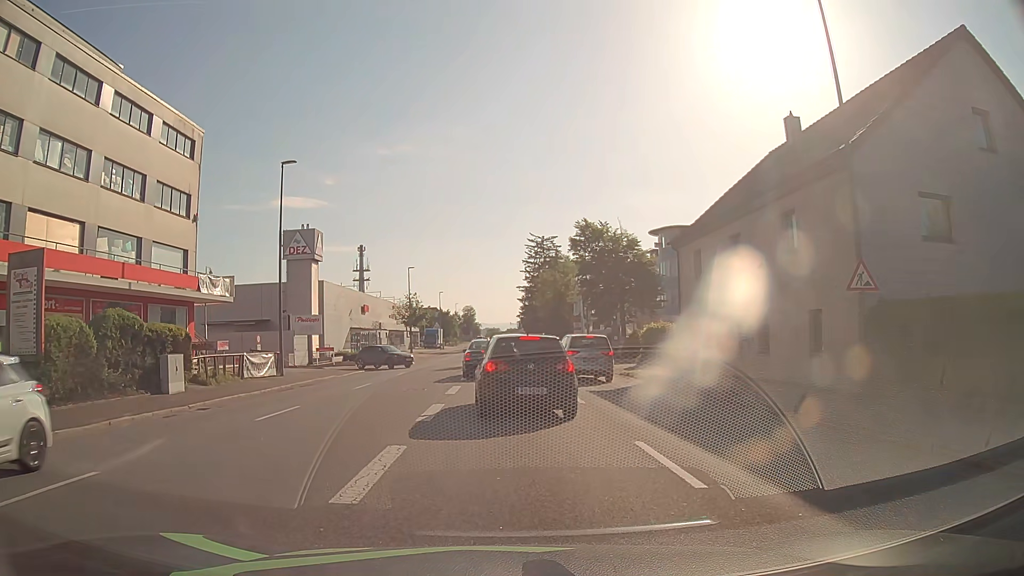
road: tertiary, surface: asphalt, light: Day
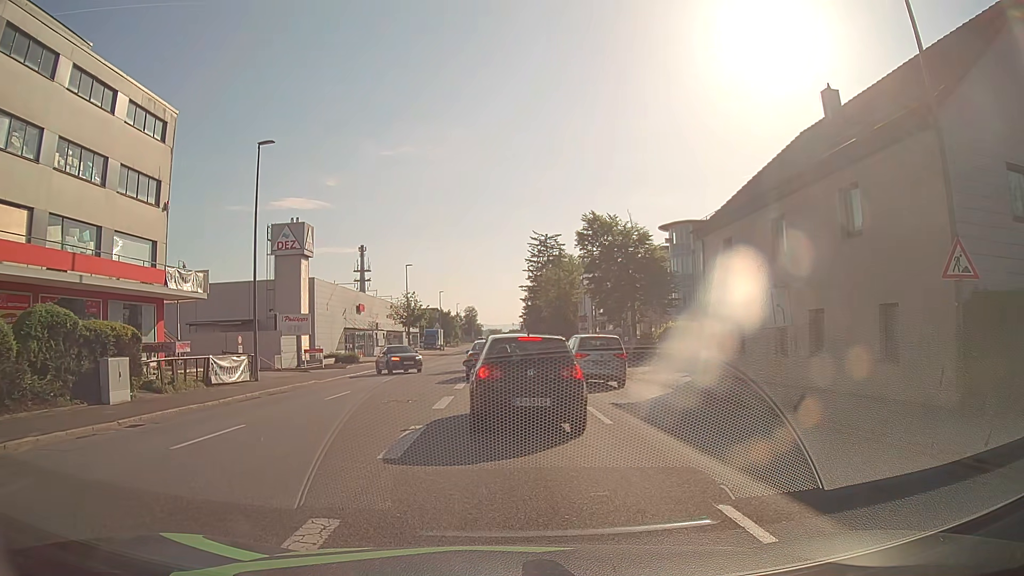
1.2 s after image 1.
(0.0, +3.6) m; 0°
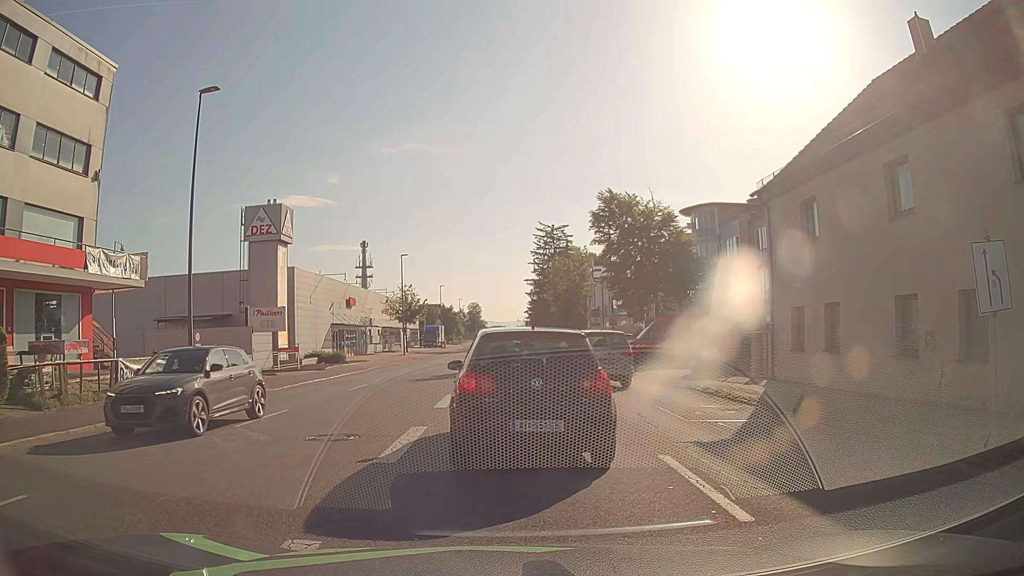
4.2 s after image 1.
(0.0, +6.4) m; -2°
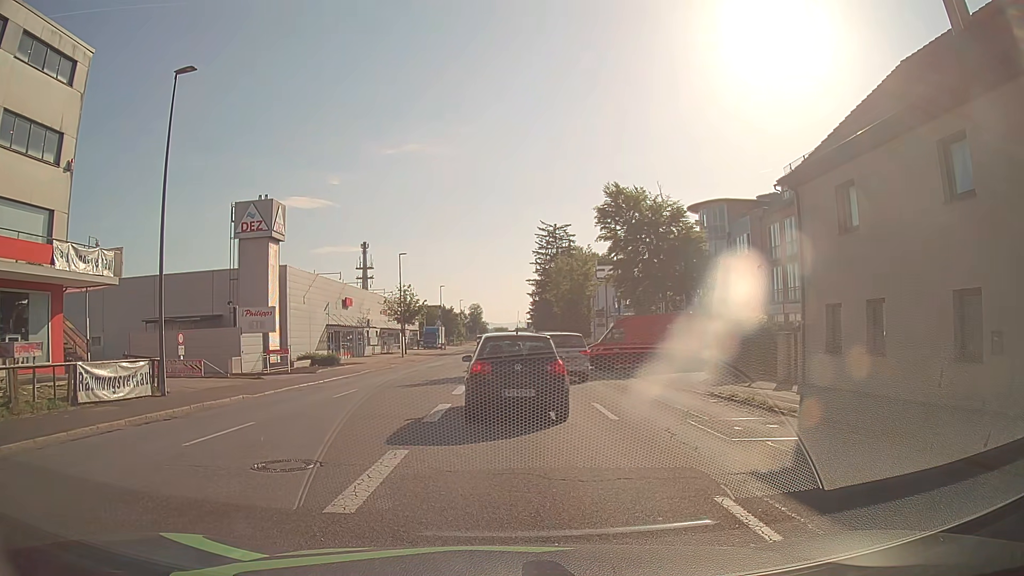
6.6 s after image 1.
(0.0, +2.2) m; 0°
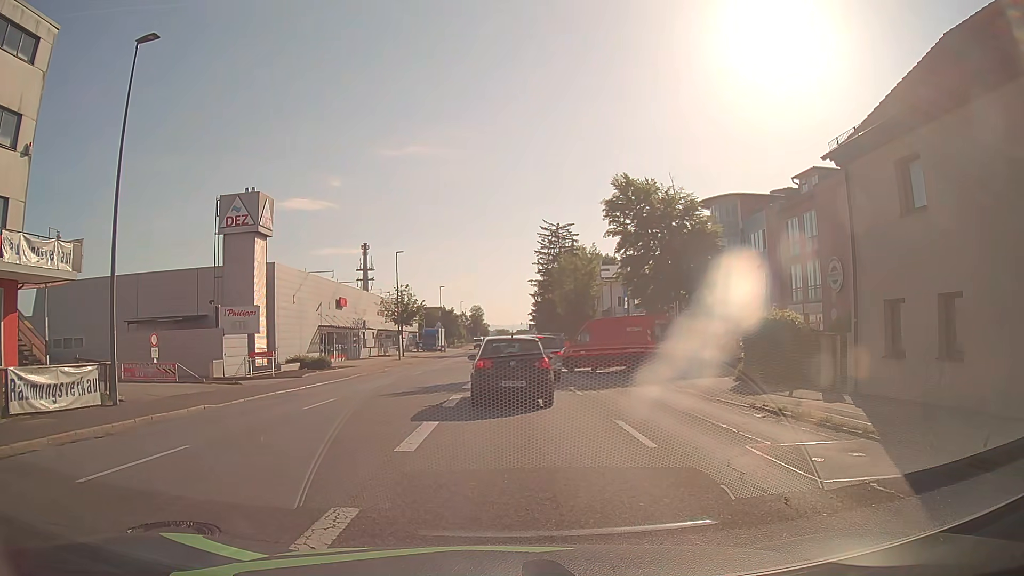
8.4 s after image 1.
(0.0, +3.0) m; 0°
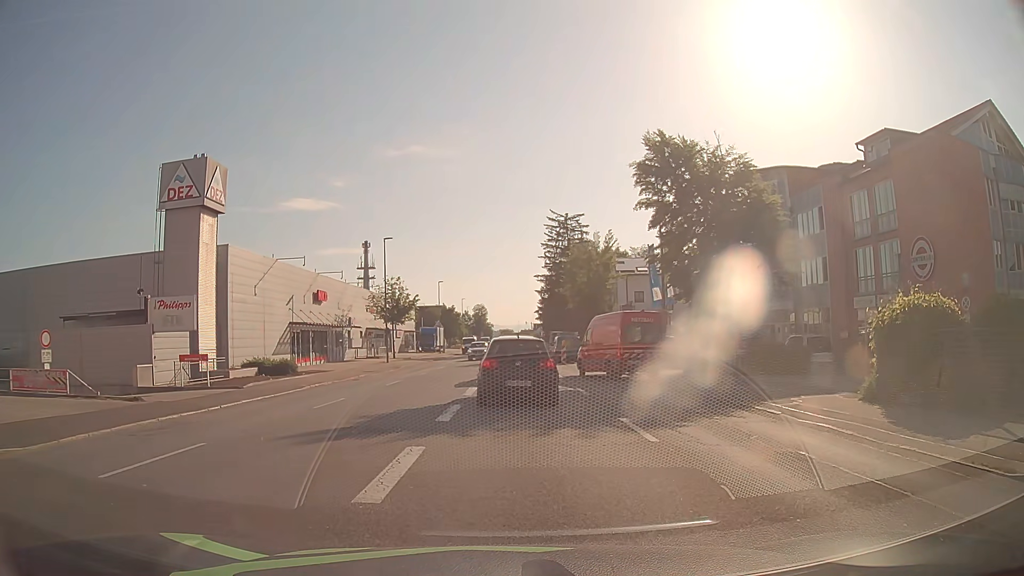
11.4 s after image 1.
(+0.1, +8.7) m; +1°
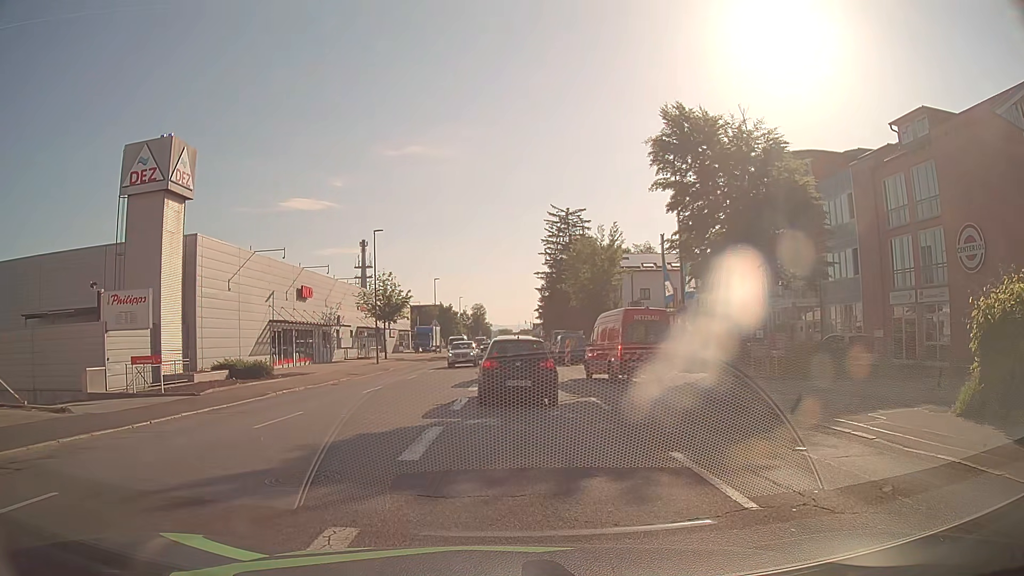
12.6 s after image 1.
(0.0, +3.9) m; -1°
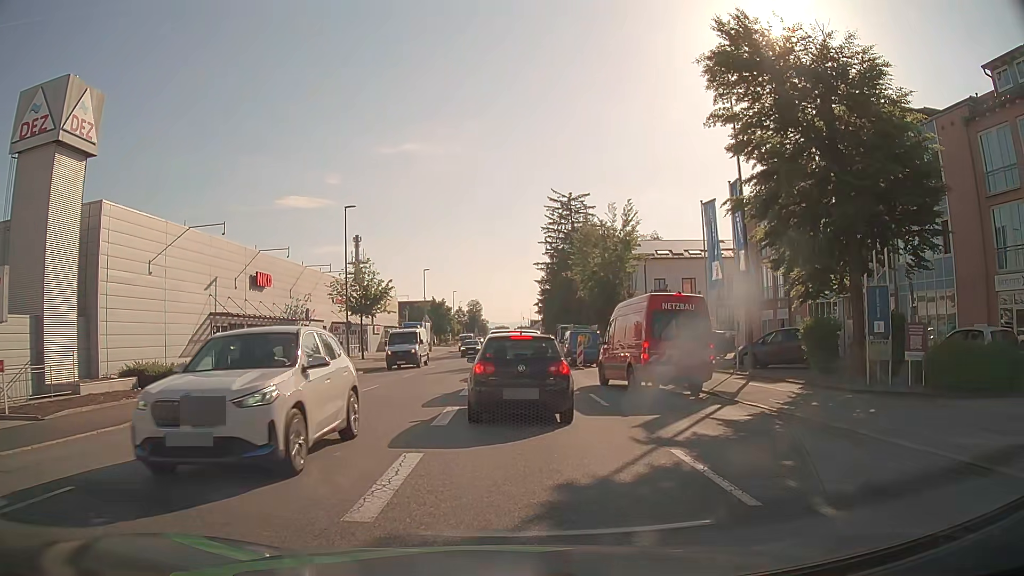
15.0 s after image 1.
(0.0, +8.7) m; +1°
(0, +10) (0, +20) (0, +30) (0, +40) (0, +50) (0, +60) (-1, +70) (-1, +80) (-1, +90) (-1, +100) m
